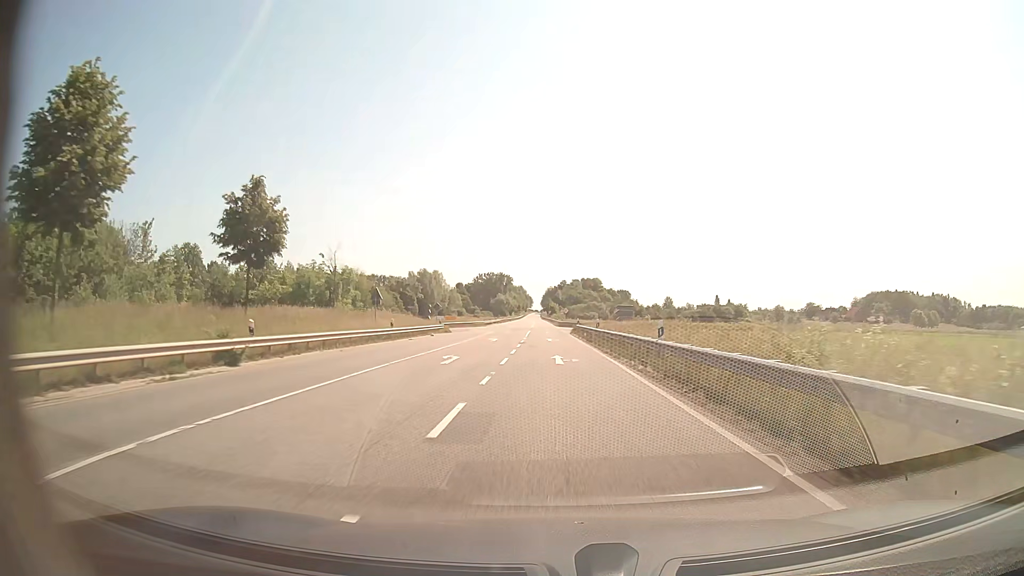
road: secondary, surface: asphalt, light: Day
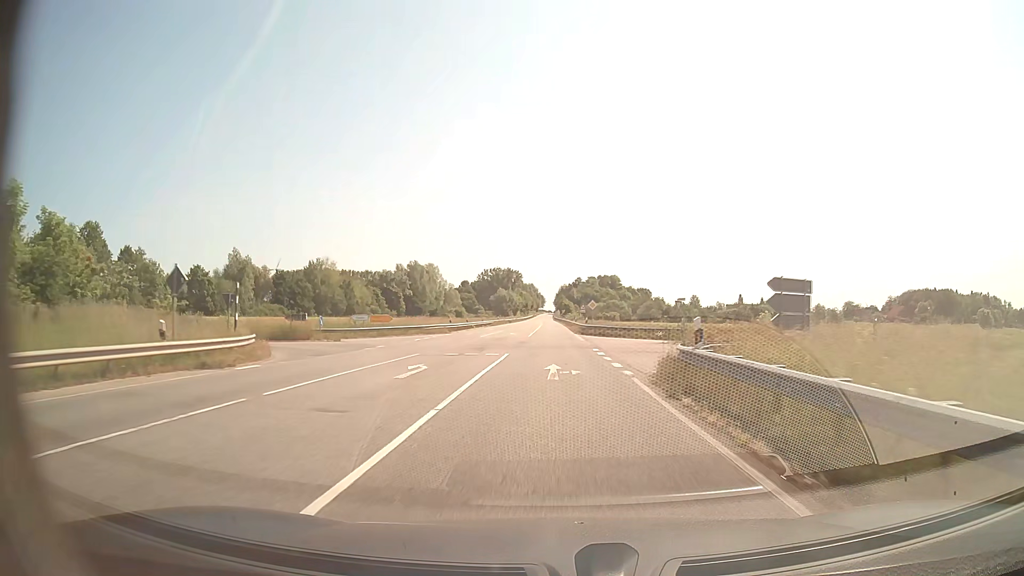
(-0.4, +45.4) m; -1°
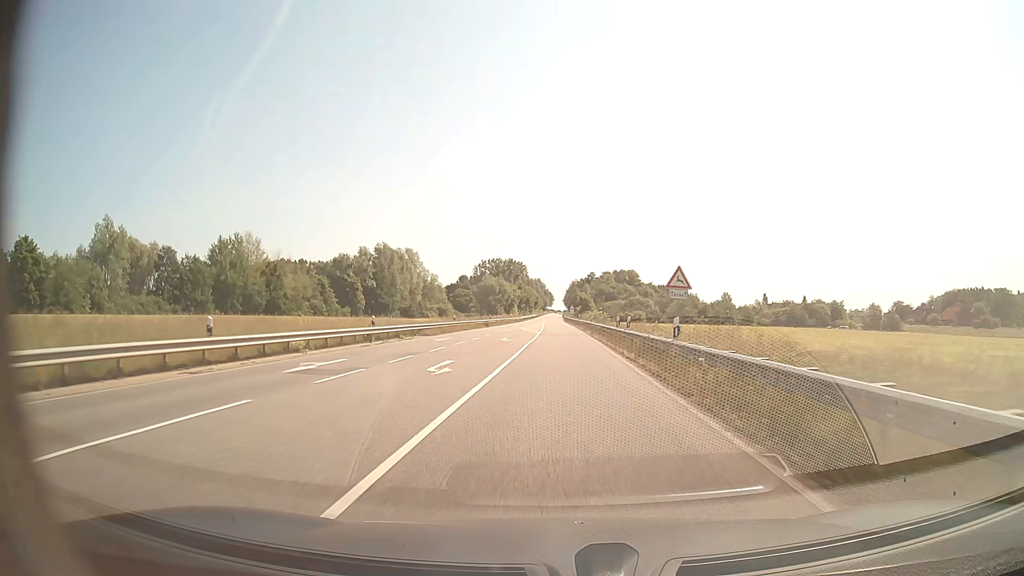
(-0.6, +57.7) m; -1°
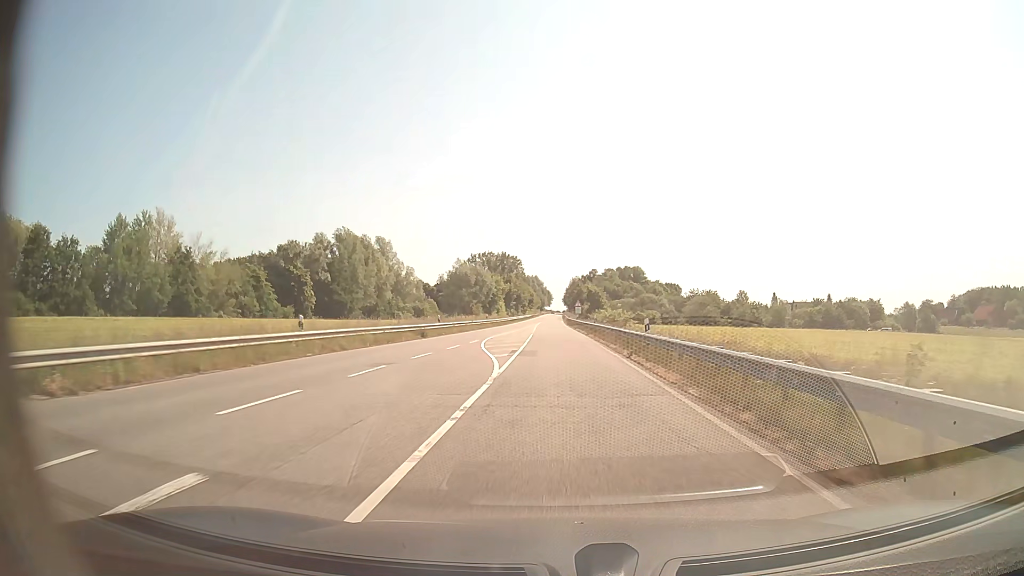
(0.0, +34.8) m; 0°
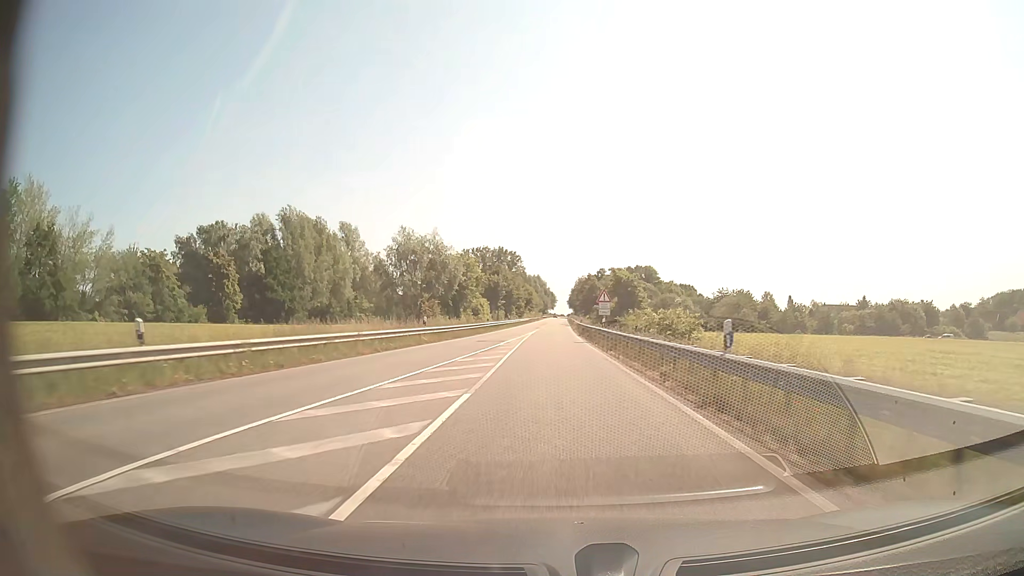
(0.0, +34.9) m; 0°
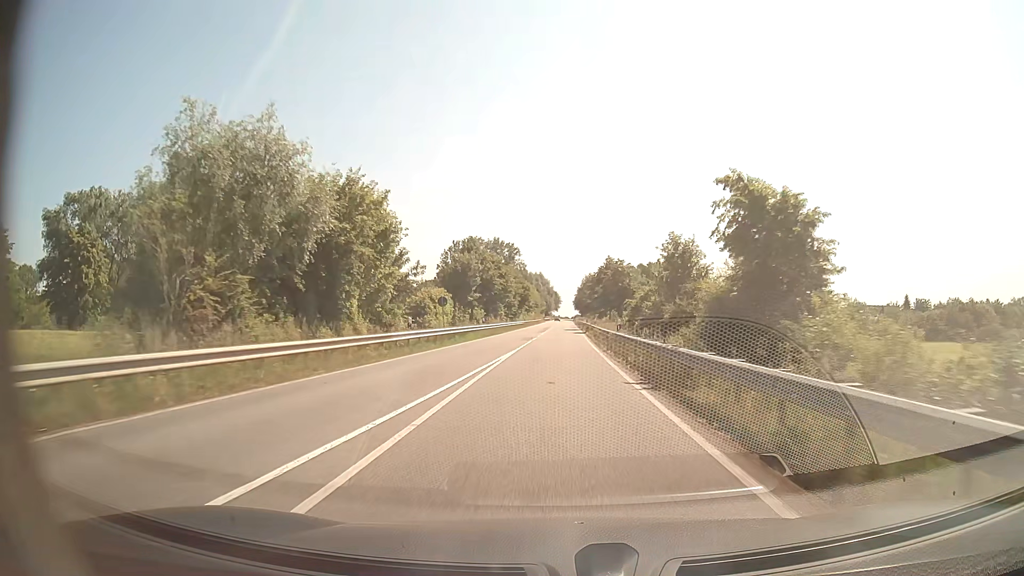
(-0.1, +34.8) m; 0°
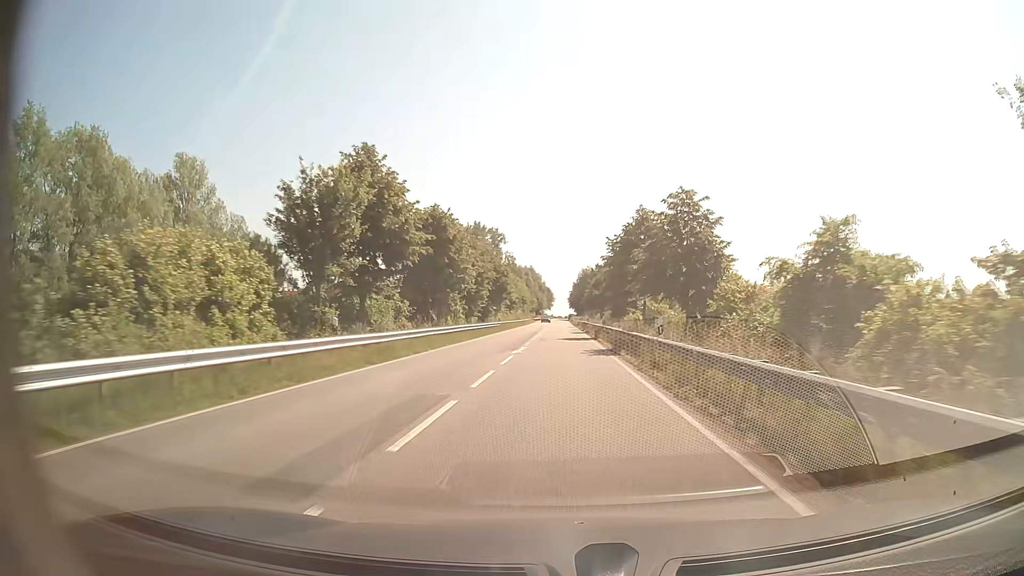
(0.0, +34.8) m; 0°
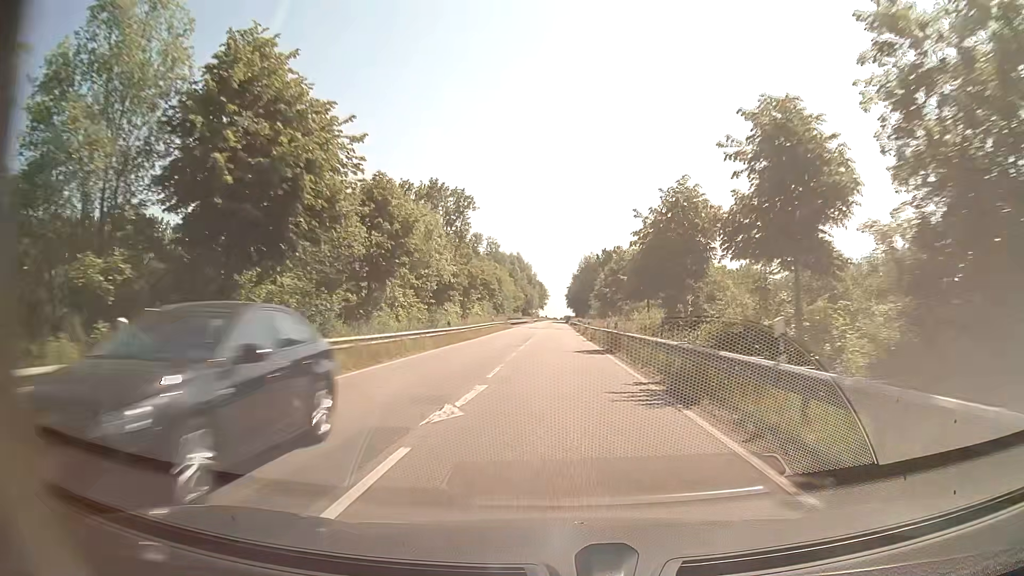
(+0.3, +58.0) m; 0°
(0, +10) (0, +20) (0, +30) (0, +40) (0, +50) (0, +60) (0, +70) (+1, +80) (+1, +90) (+1, +100) m
